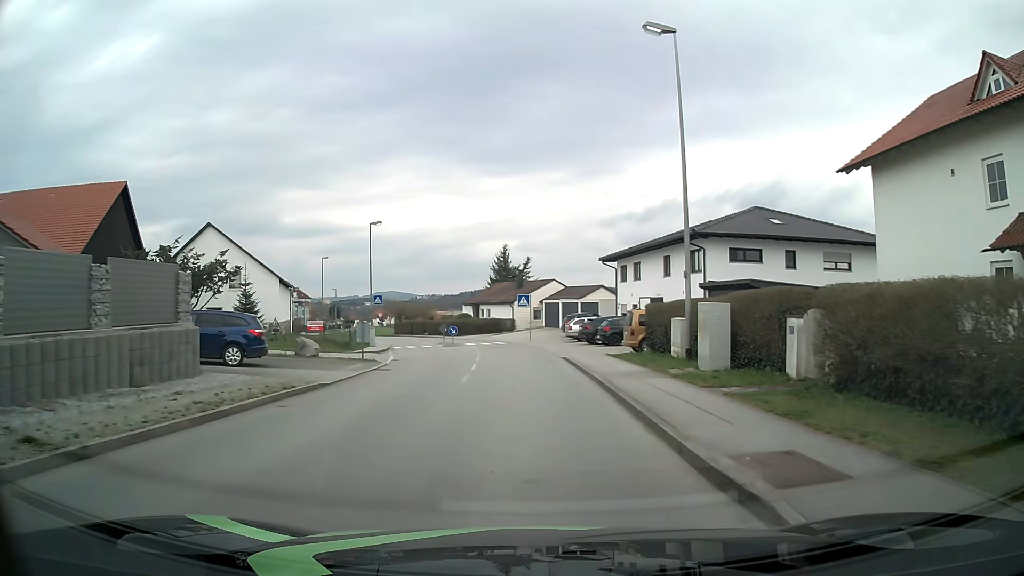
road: unclassified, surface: asphalt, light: Day
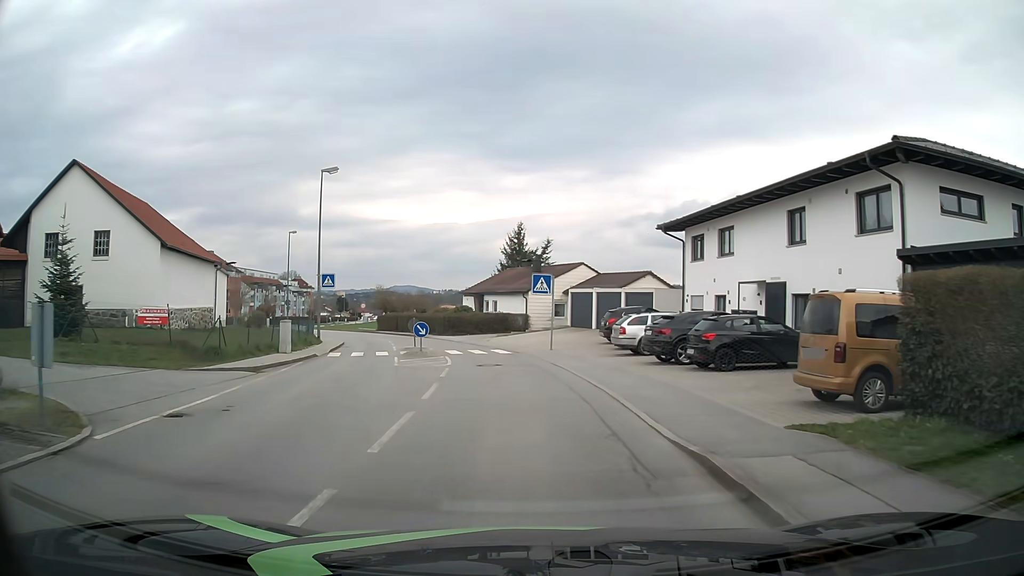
(-0.2, +18.0) m; -1°
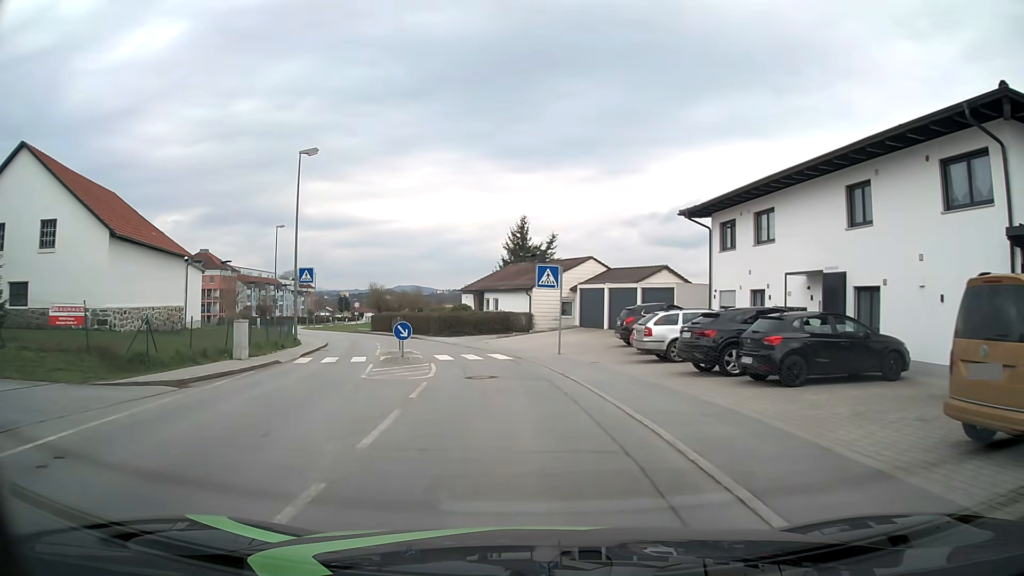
(-0.1, +4.5) m; -1°
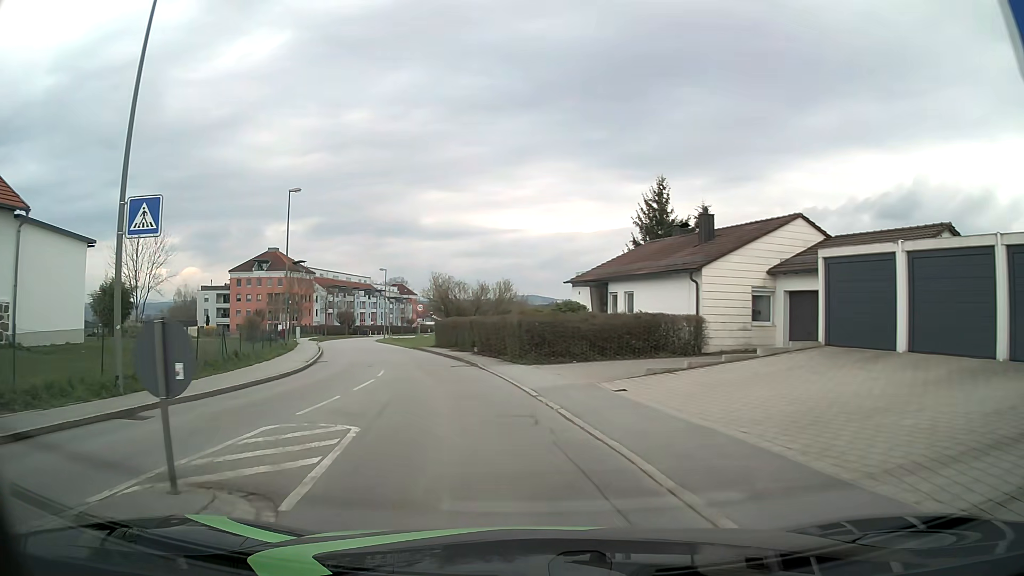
(-1.5, +22.4) m; -9°
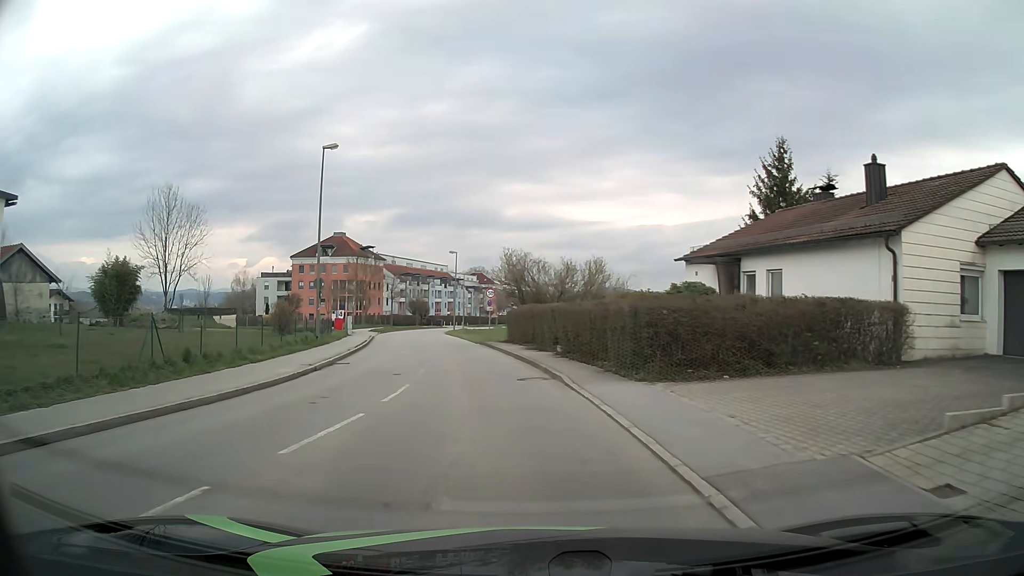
(-0.7, +8.9) m; -9°
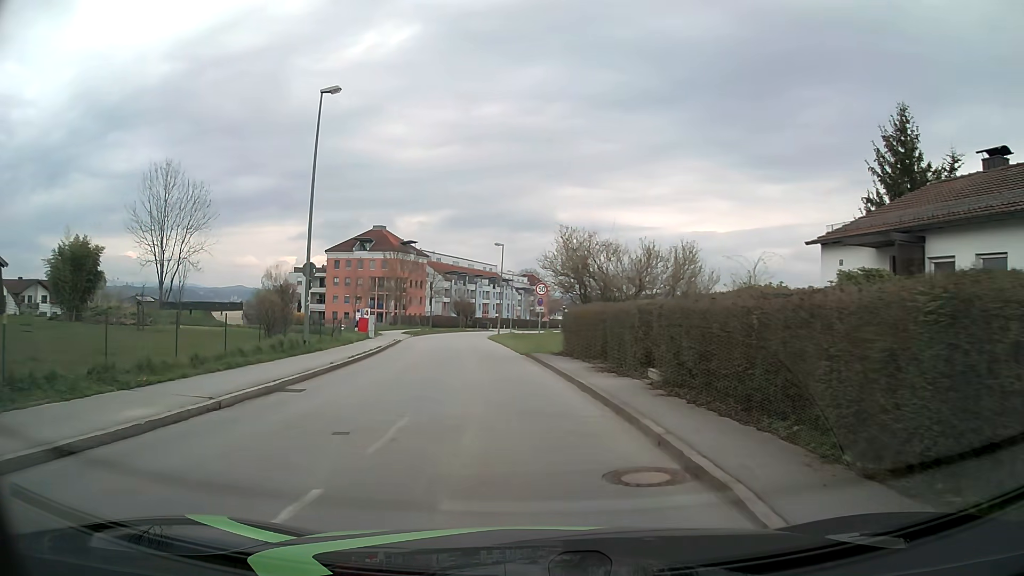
(-0.3, +9.0) m; -4°
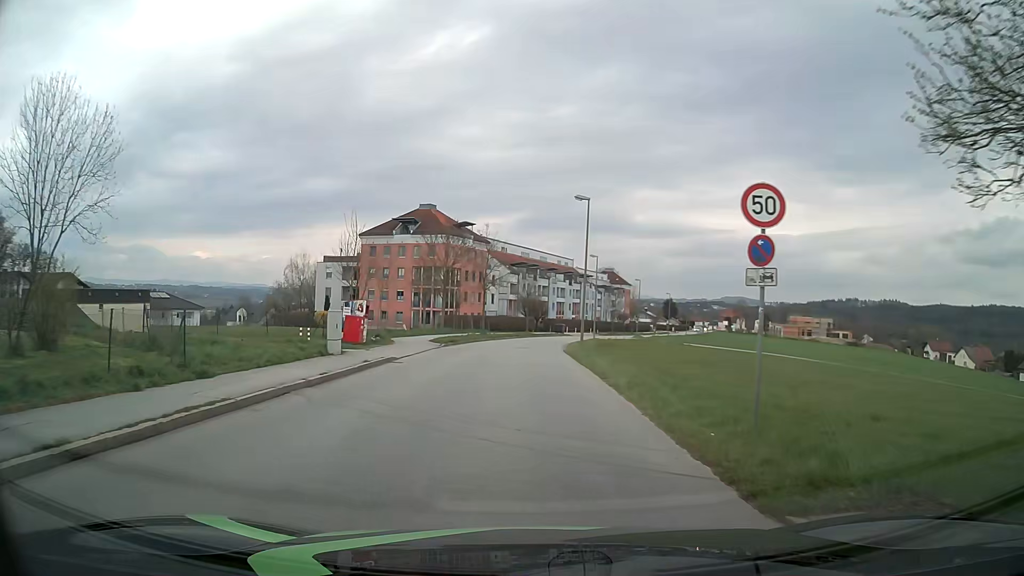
(-1.3, +22.5) m; -6°
(0, +10) (0, +20) (0, +30) (0, +40) (+1, +50) (+2, +60) (+4, +70) (+7, +79) (+10, +89) (+13, +98) m
